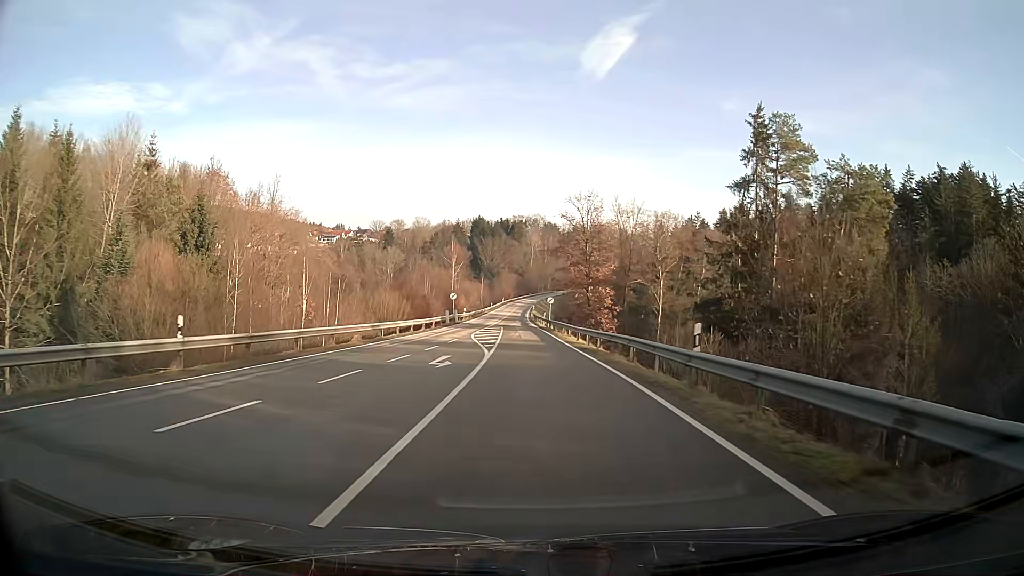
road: secondary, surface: asphalt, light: Day
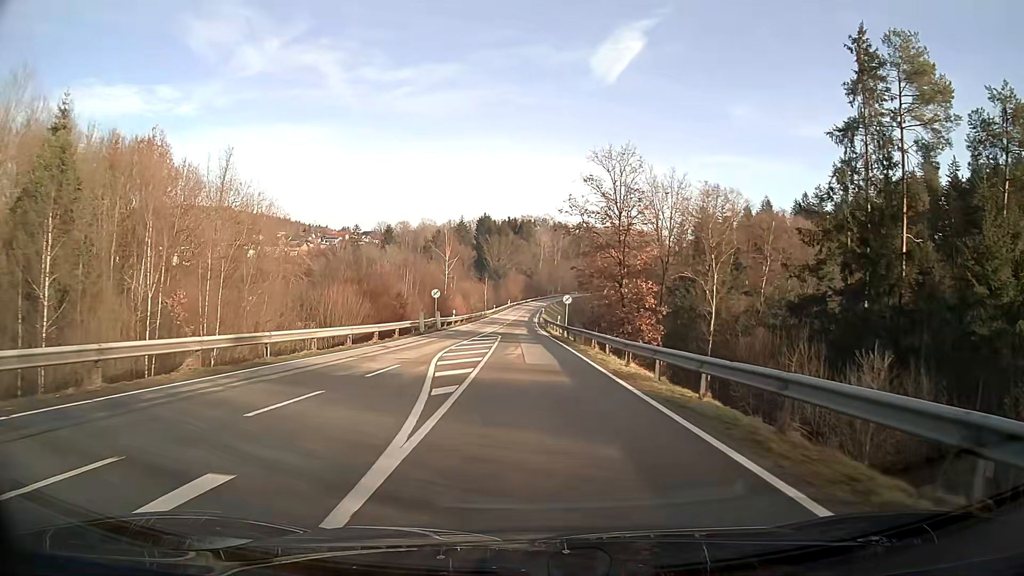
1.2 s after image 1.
(-0.1, +16.8) m; -1°
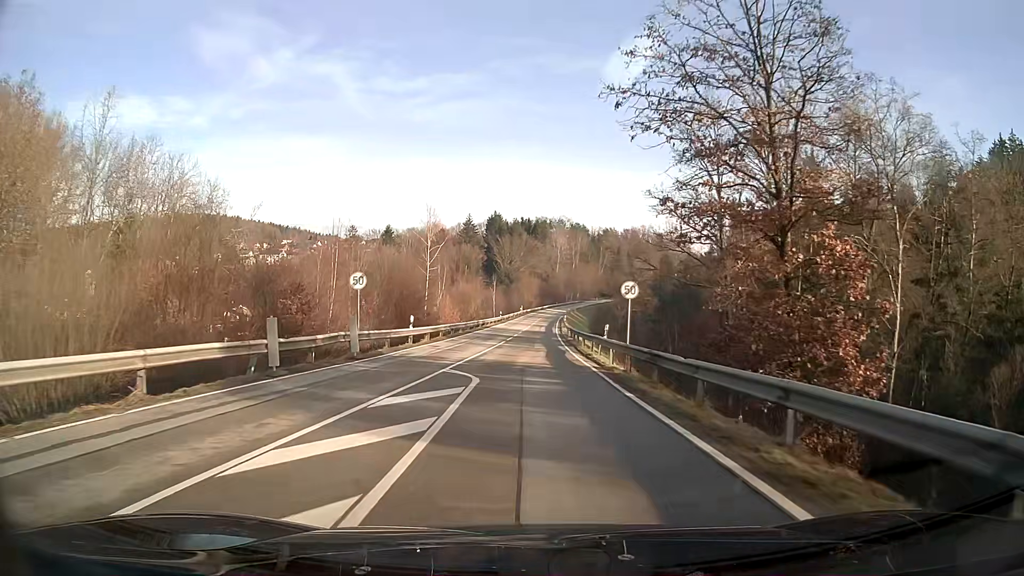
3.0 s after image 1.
(-0.3, +24.8) m; -1°
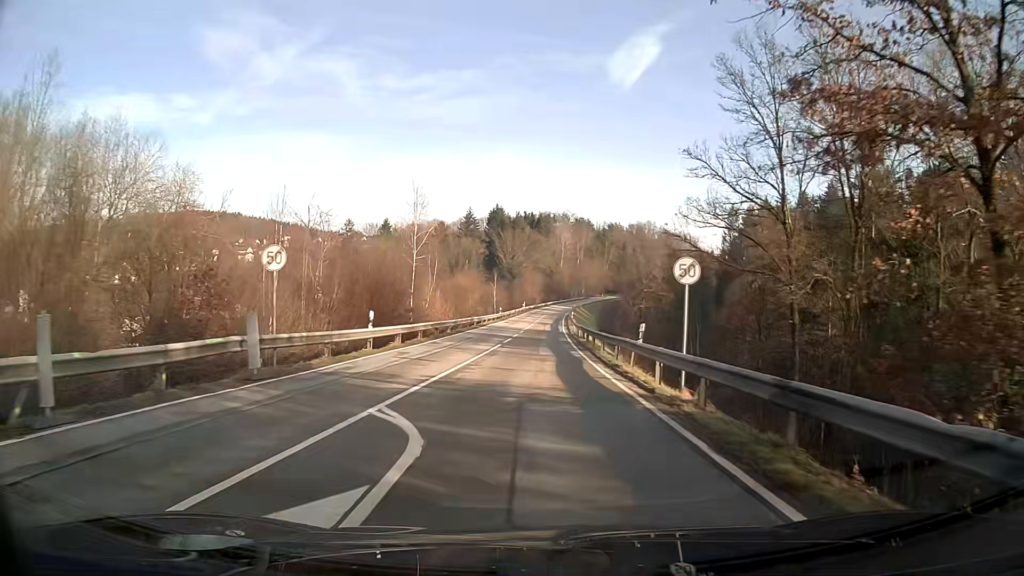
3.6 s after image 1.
(0.0, +8.2) m; 0°
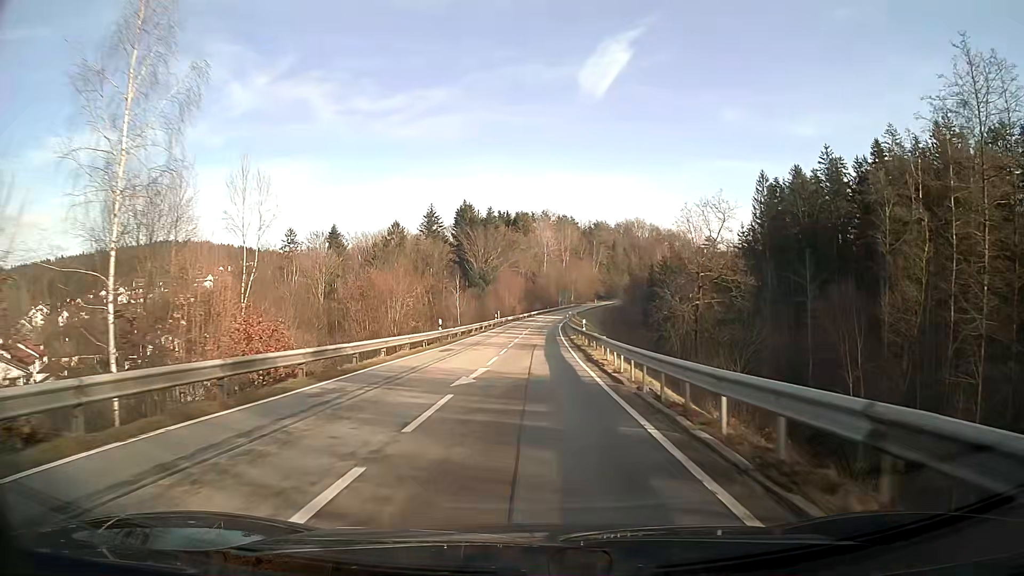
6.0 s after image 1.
(+0.5, +35.7) m; +1°
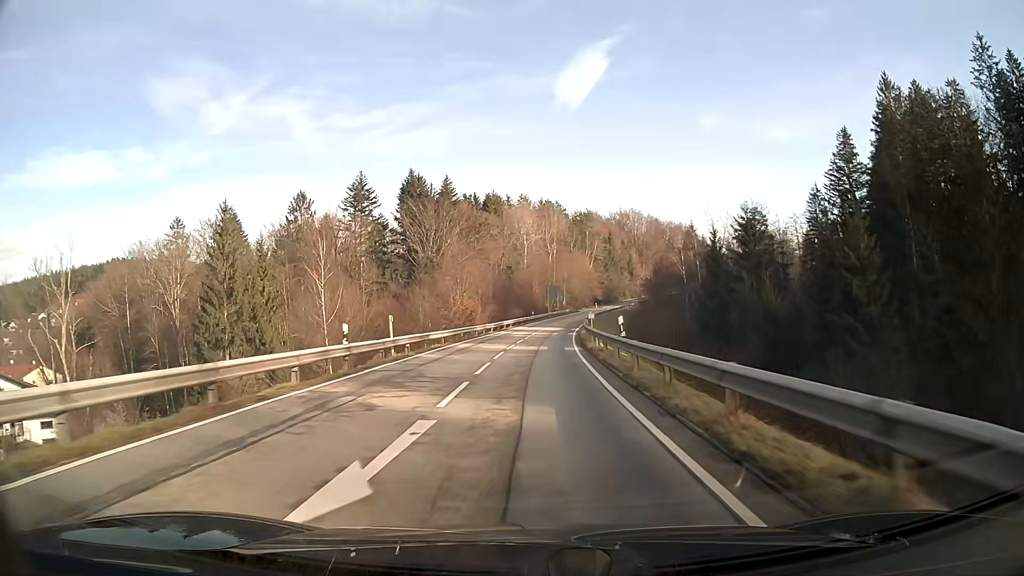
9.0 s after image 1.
(+0.6, +52.9) m; +2°
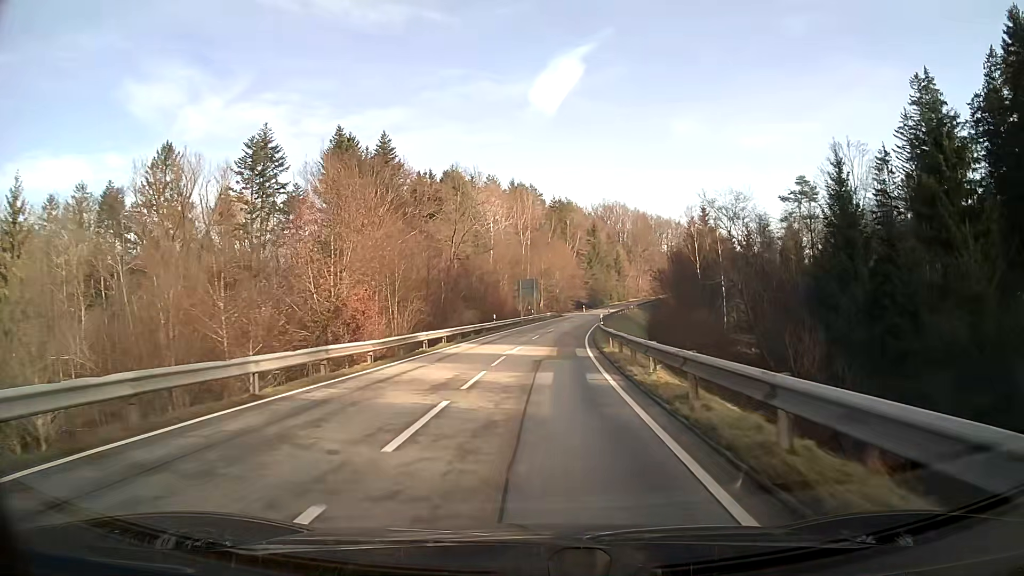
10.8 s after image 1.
(+0.6, +34.3) m; +3°
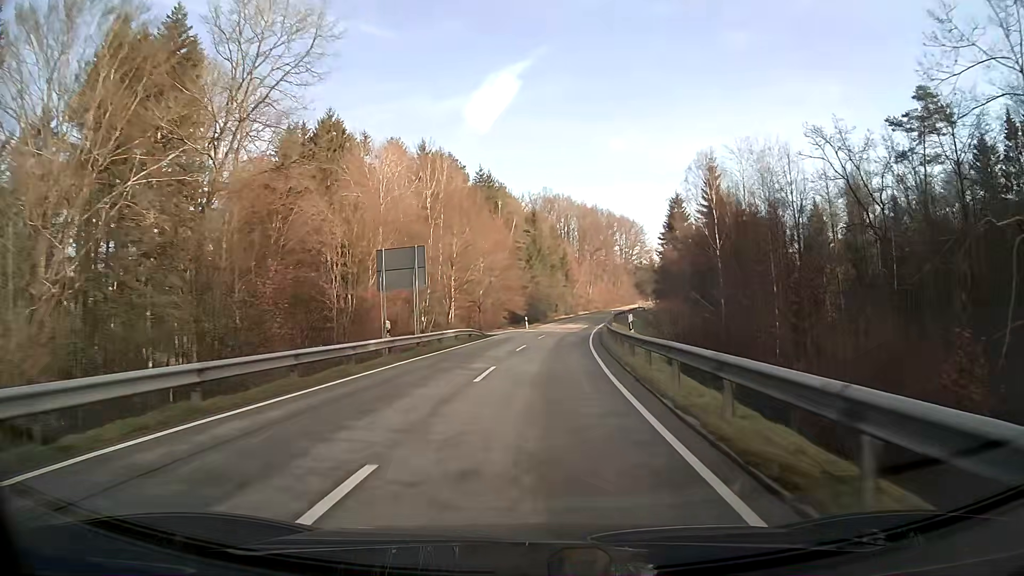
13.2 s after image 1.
(+2.3, +45.9) m; +6°
